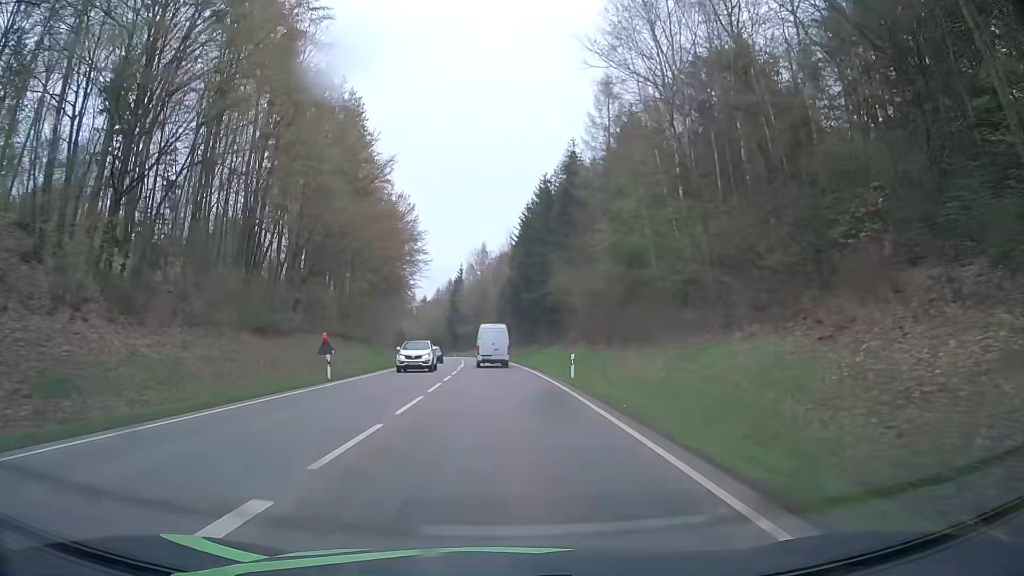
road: secondary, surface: asphalt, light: Day
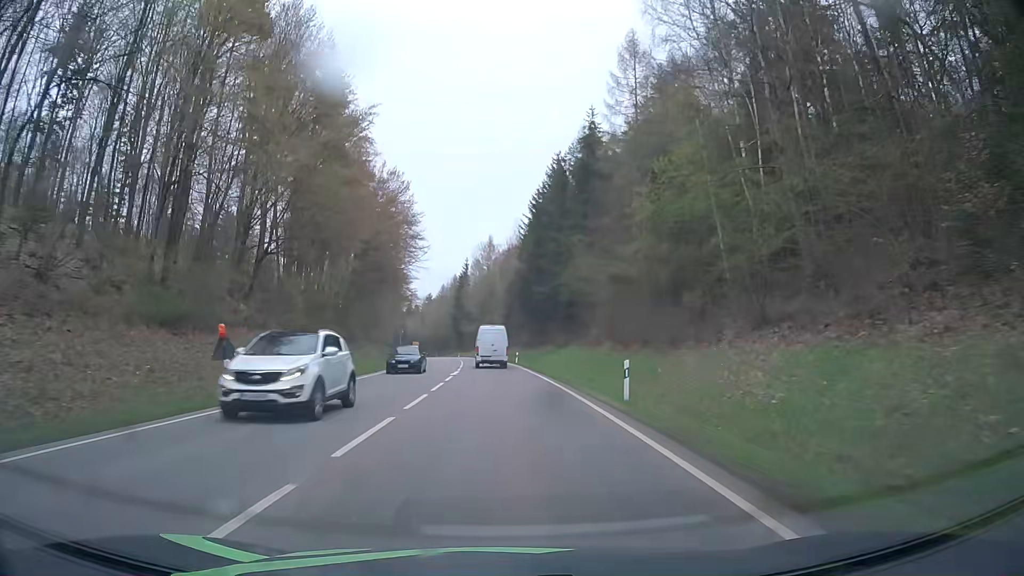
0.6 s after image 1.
(0.0, +11.3) m; -1°
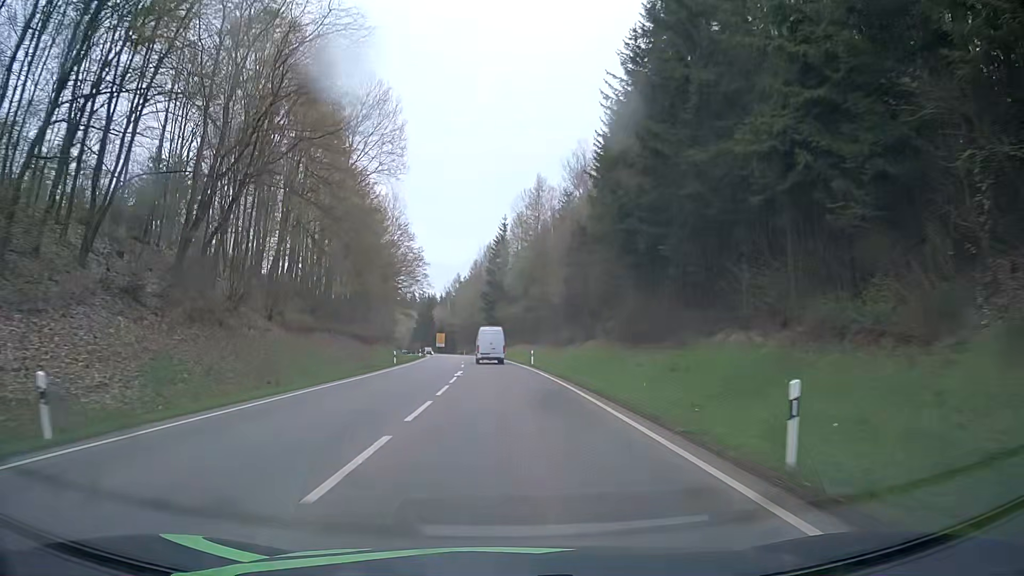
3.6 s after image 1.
(-1.5, +56.5) m; -4°
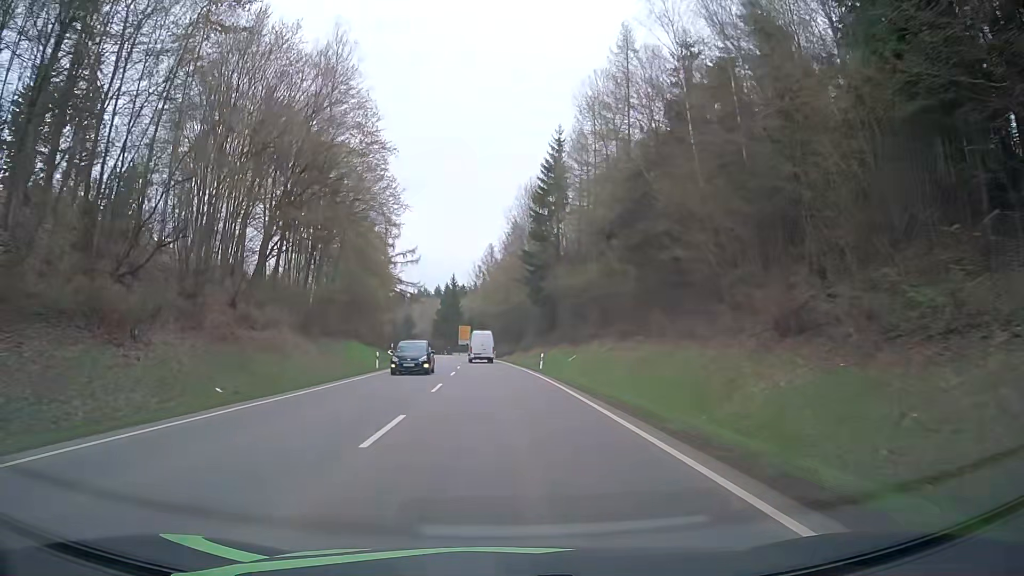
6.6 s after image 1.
(-1.5, +56.2) m; -4°
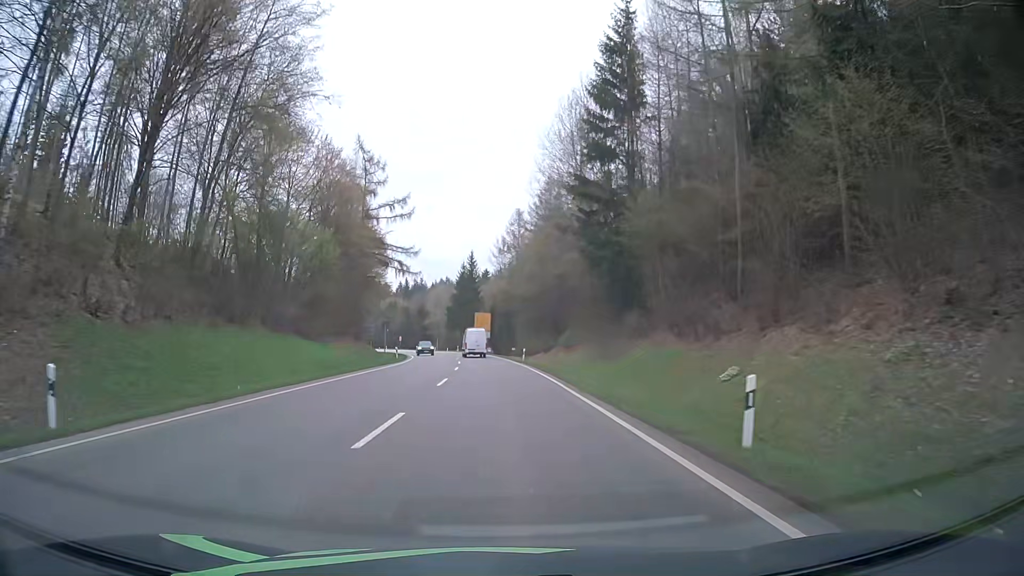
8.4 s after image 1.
(-0.4, +33.3) m; -1°
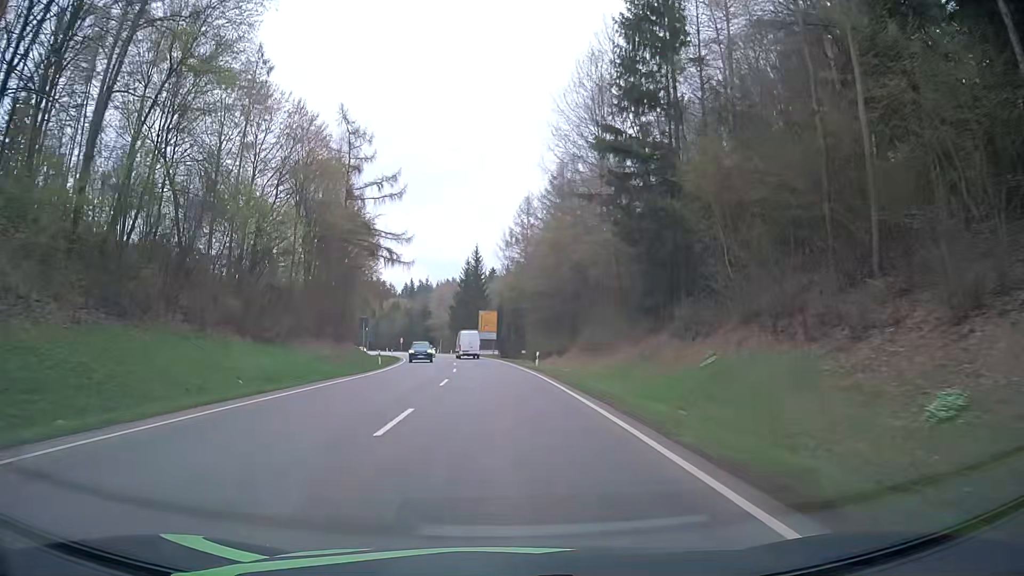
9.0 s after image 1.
(-0.1, +10.8) m; -1°
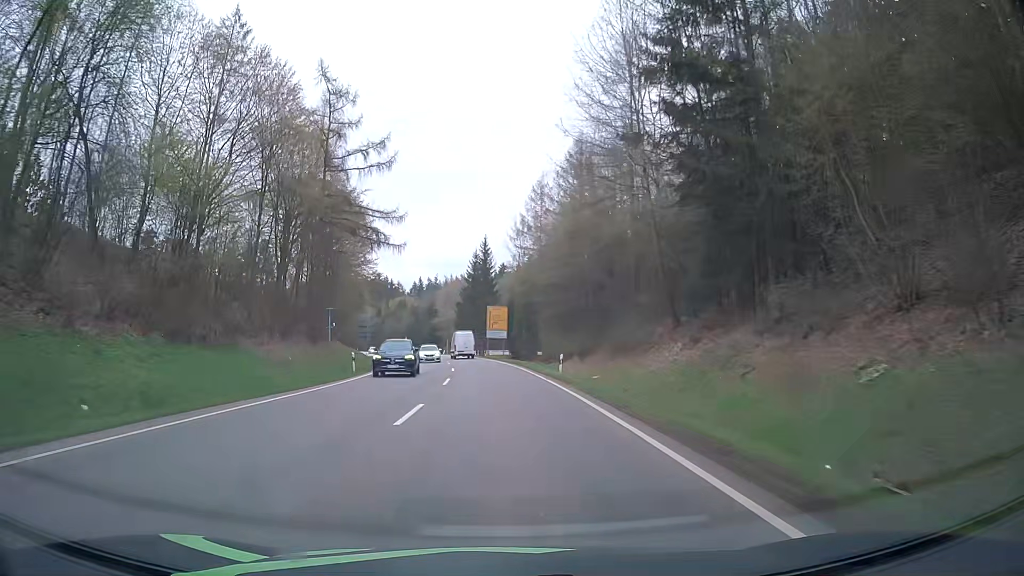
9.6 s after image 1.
(-0.1, +10.8) m; -1°
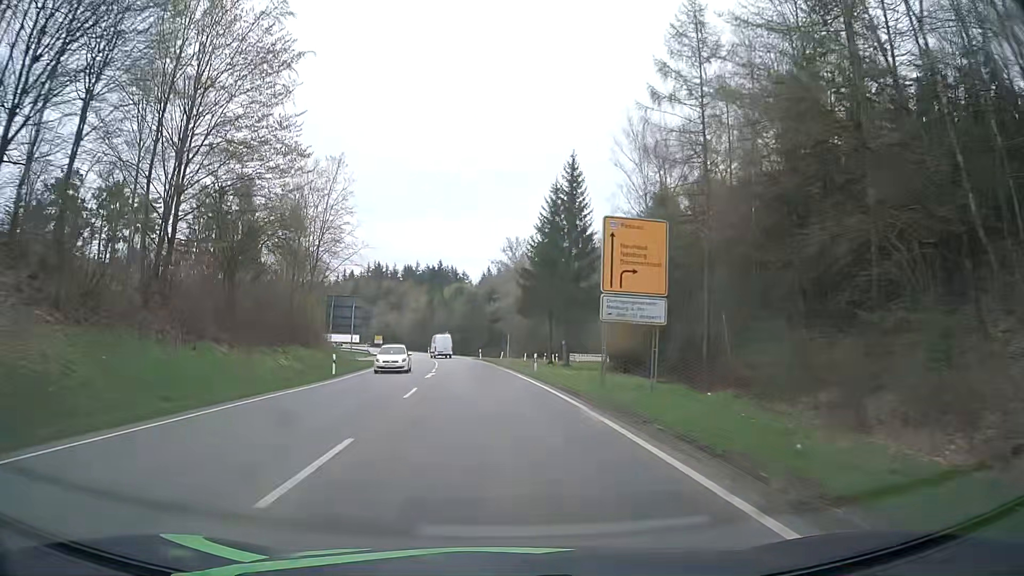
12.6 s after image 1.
(-2.7, +54.1) m; -7°
(0, +10) (0, +20) (-1, +30) (-2, +40) (-2, +50) (-4, +60) (-5, +70) (-6, +80) (-8, +89) (-10, +99) m
